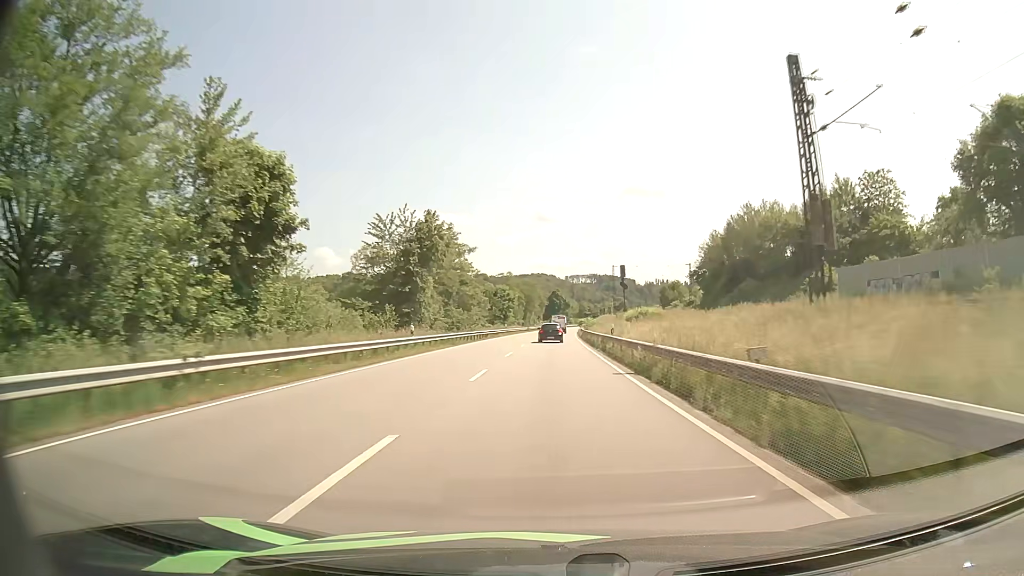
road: primary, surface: asphalt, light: Day
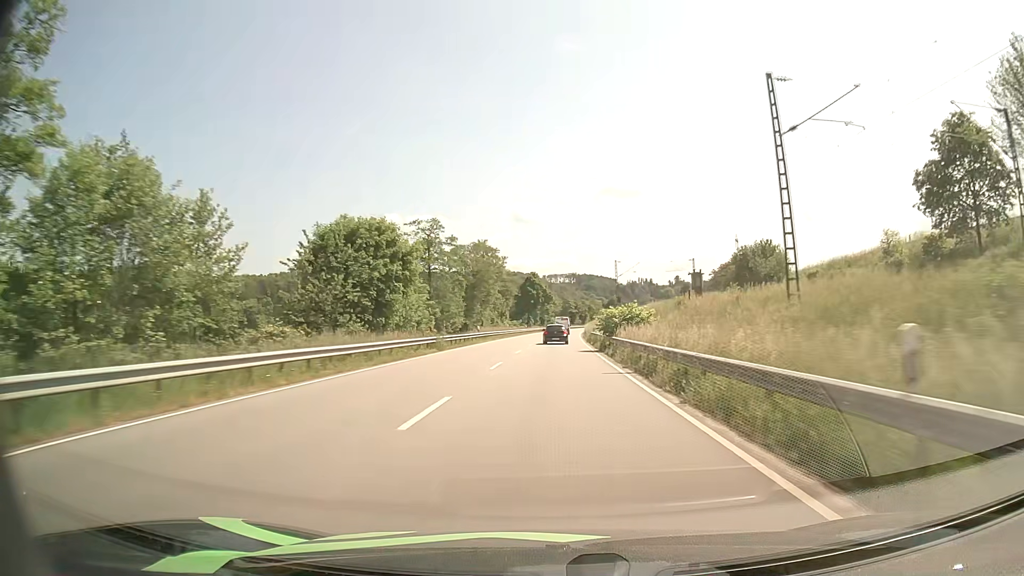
(+1.2, +79.8) m; +2°
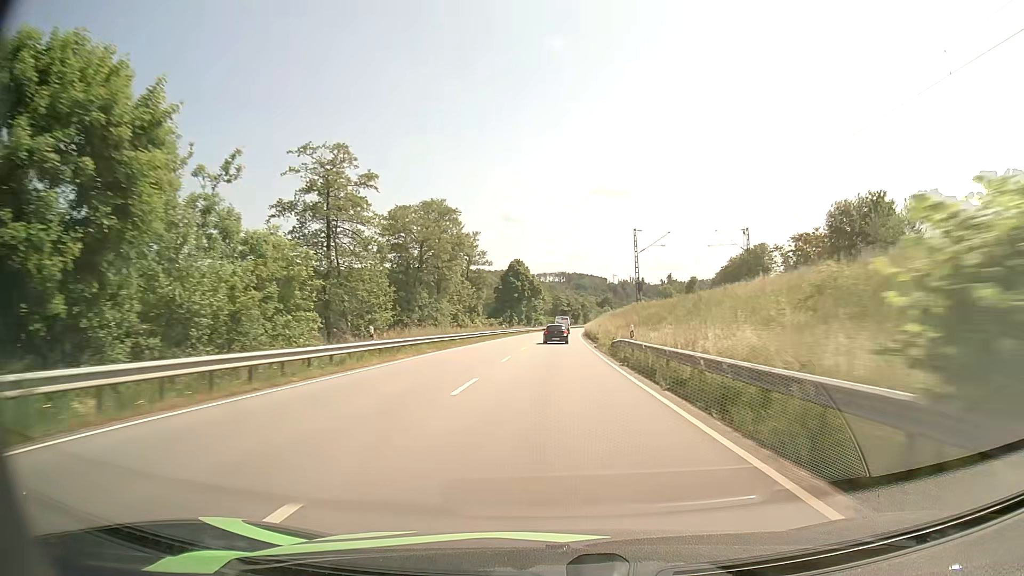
(+0.2, +31.9) m; +1°
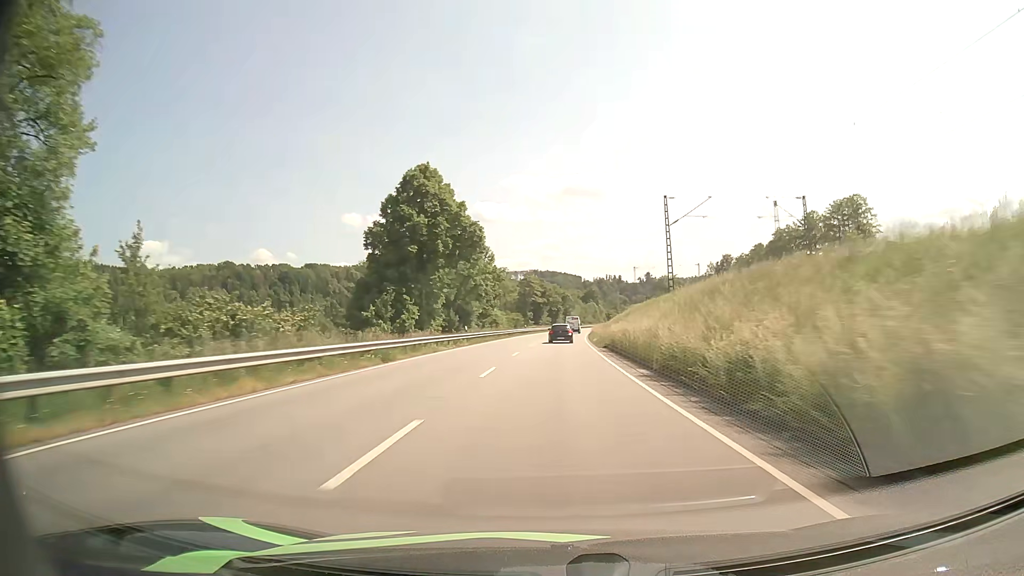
(+1.5, +79.8) m; +2°
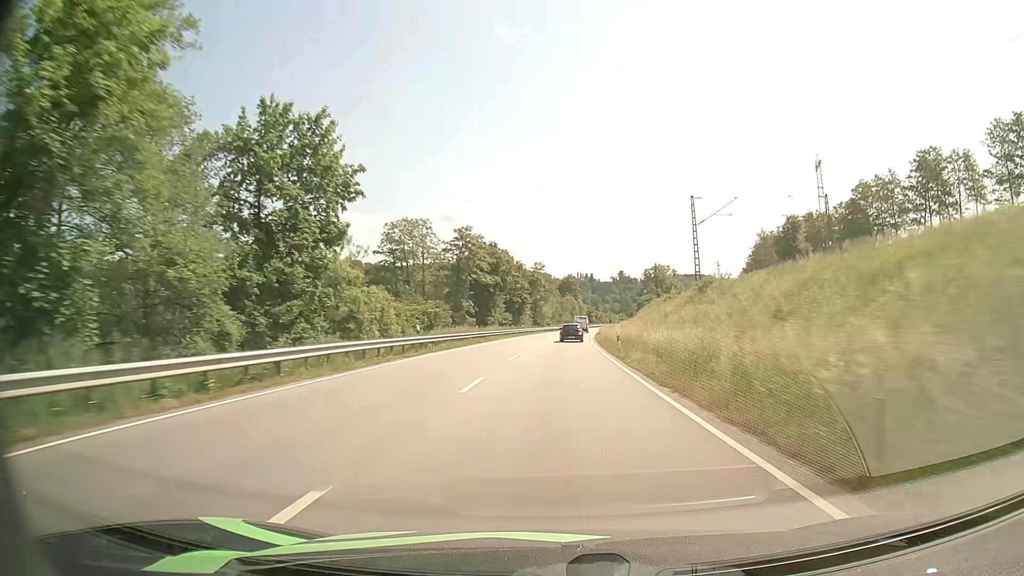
(+1.4, +64.5) m; +3°
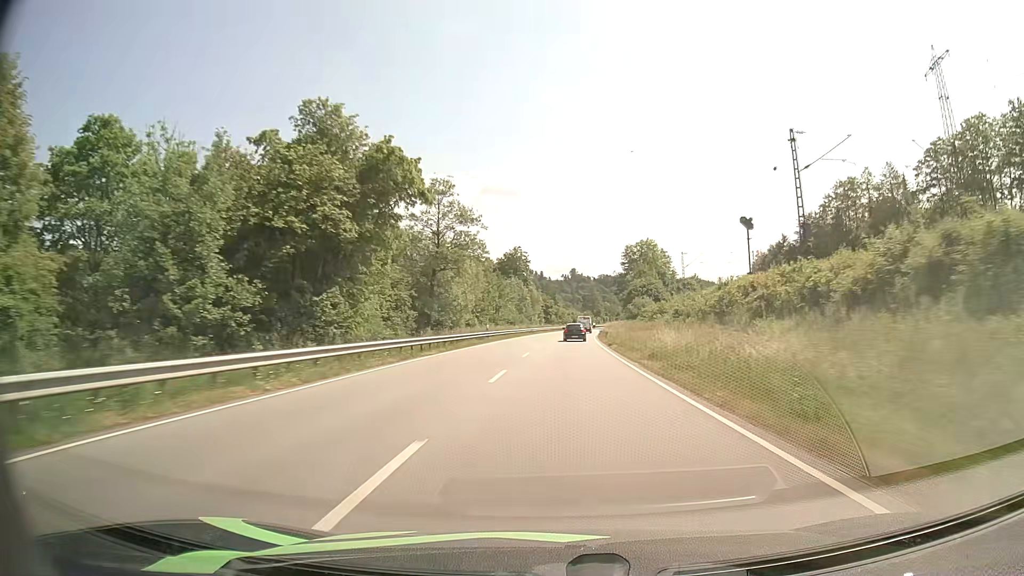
(+3.0, +82.0) m; +4°
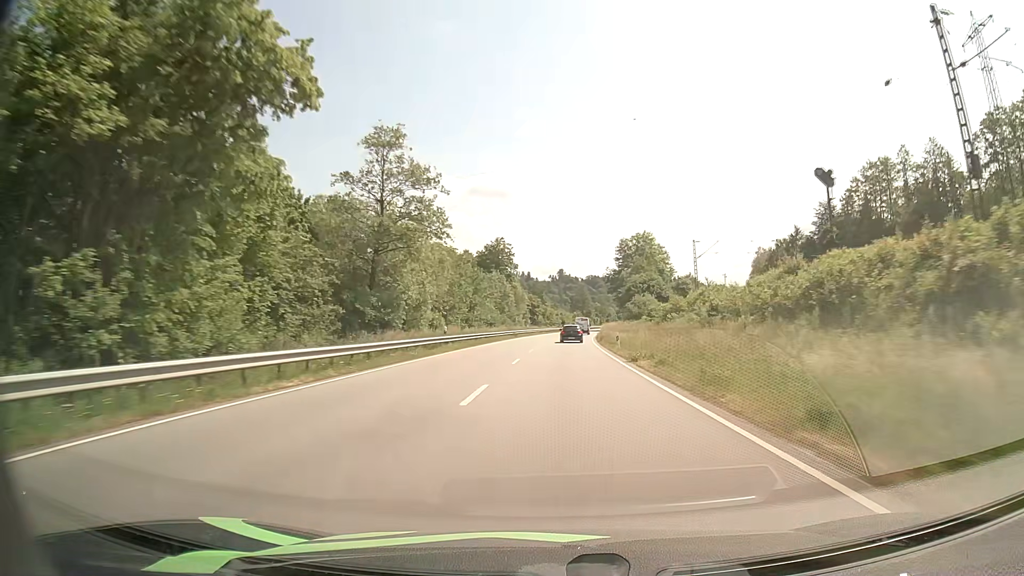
(+0.2, +16.5) m; +1°
